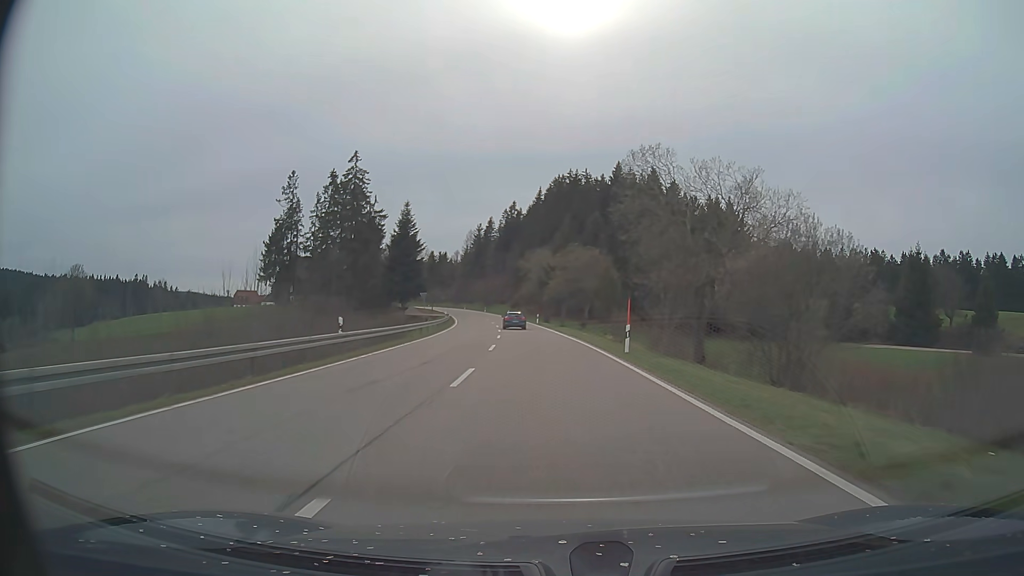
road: primary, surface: asphalt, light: Day
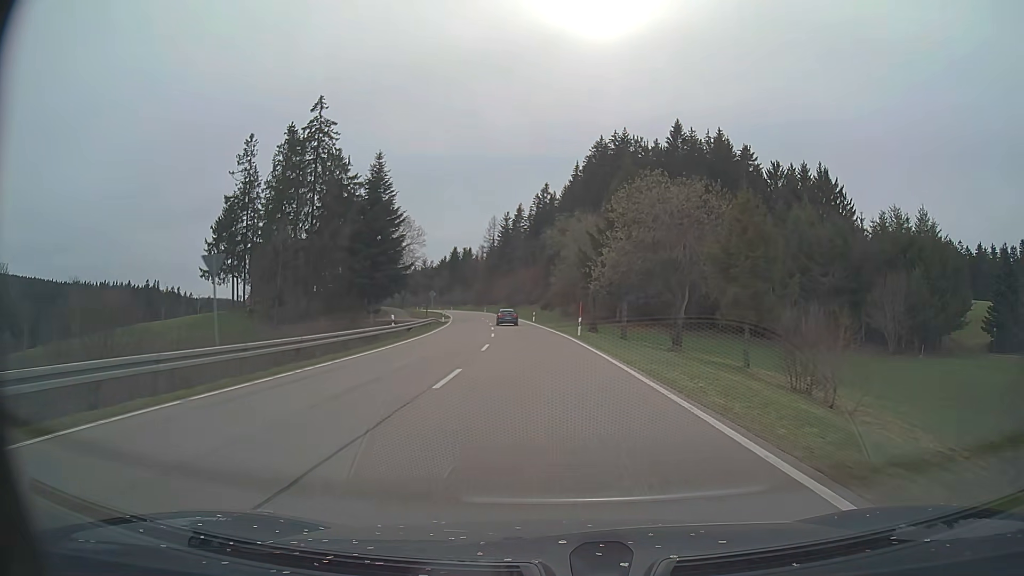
(-1.0, +36.5) m; -3°
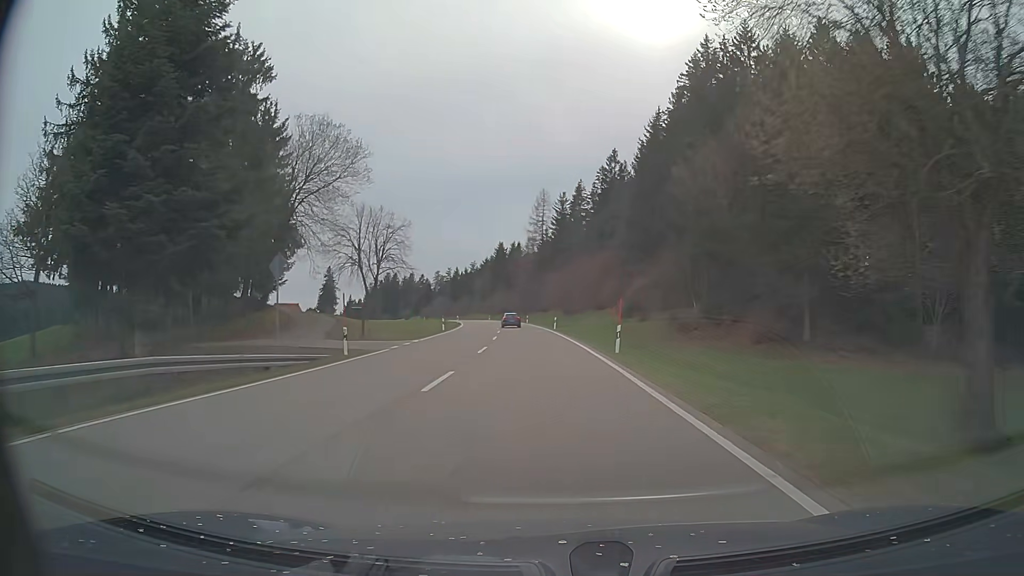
(-2.0, +48.5) m; -5°
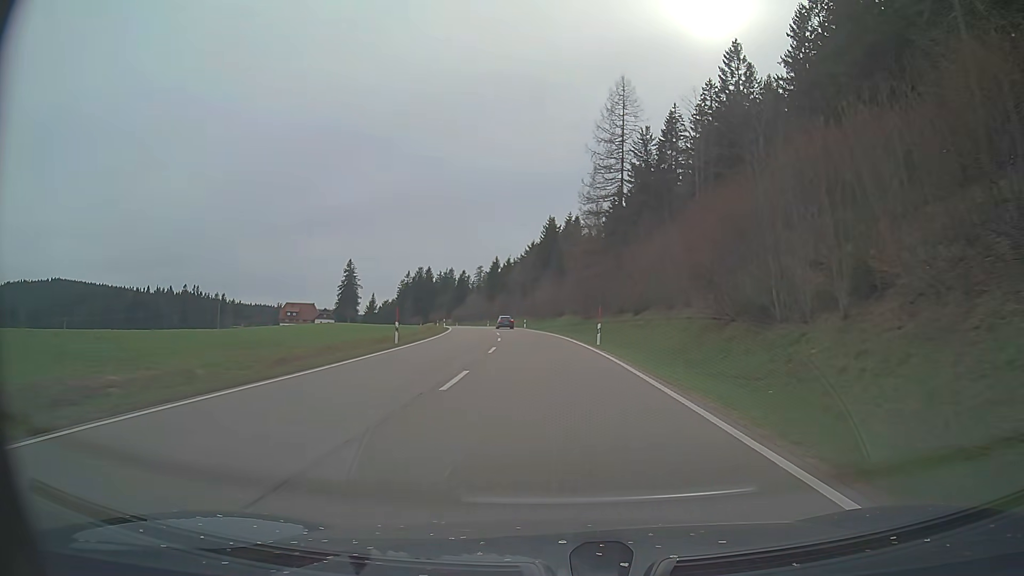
(-2.6, +60.3) m; -5°
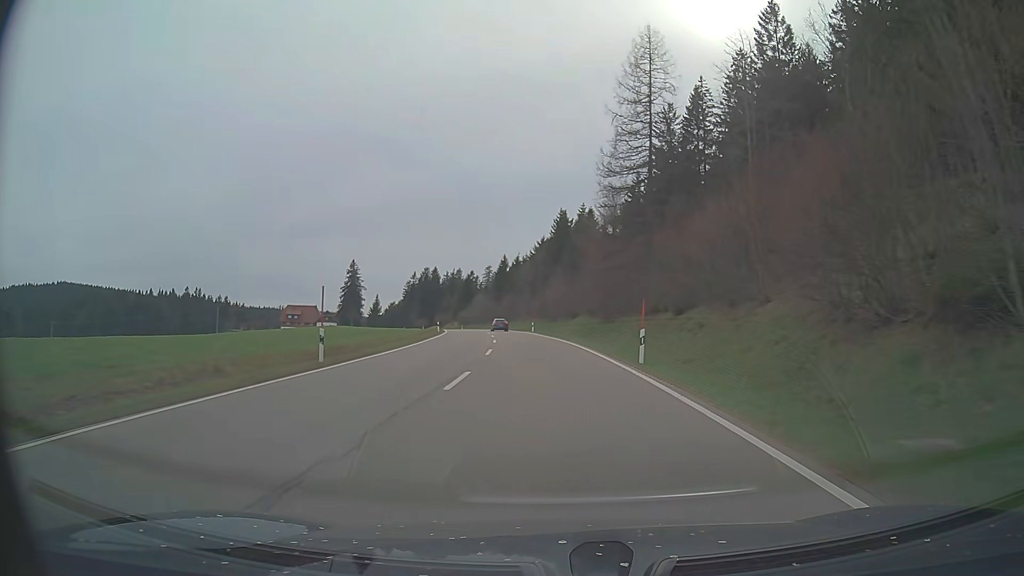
(-0.1, +12.0) m; -1°
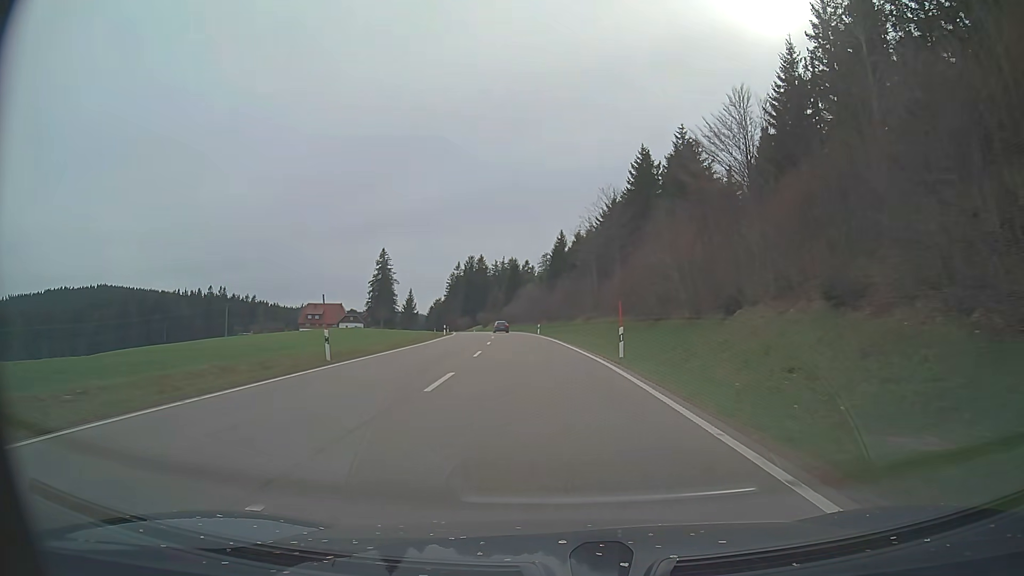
(-2.2, +48.1) m; -5°
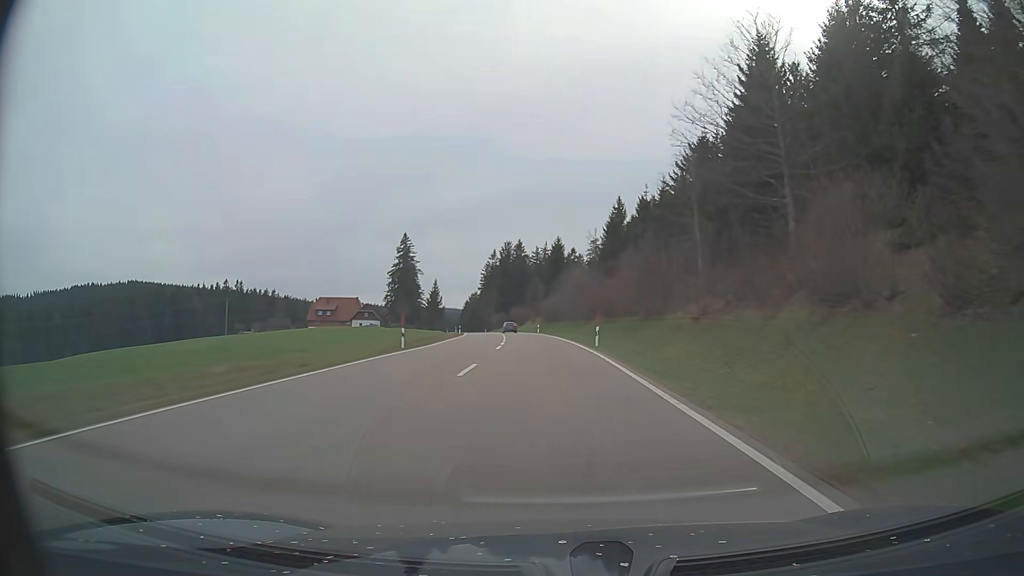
(-1.5, +36.3) m; -4°
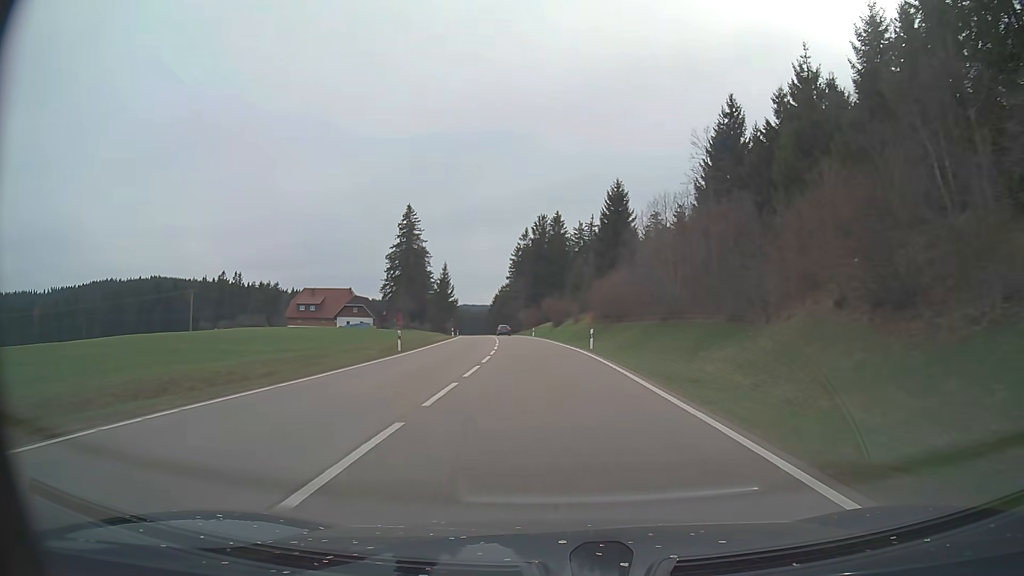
(-1.6, +50.1) m; -4°
(0, +10) (0, +20) (-1, +30) (-1, +40) (-2, +50) (-3, +60) (-4, +70) (-5, +80) (-6, +90) (-7, +100) m
